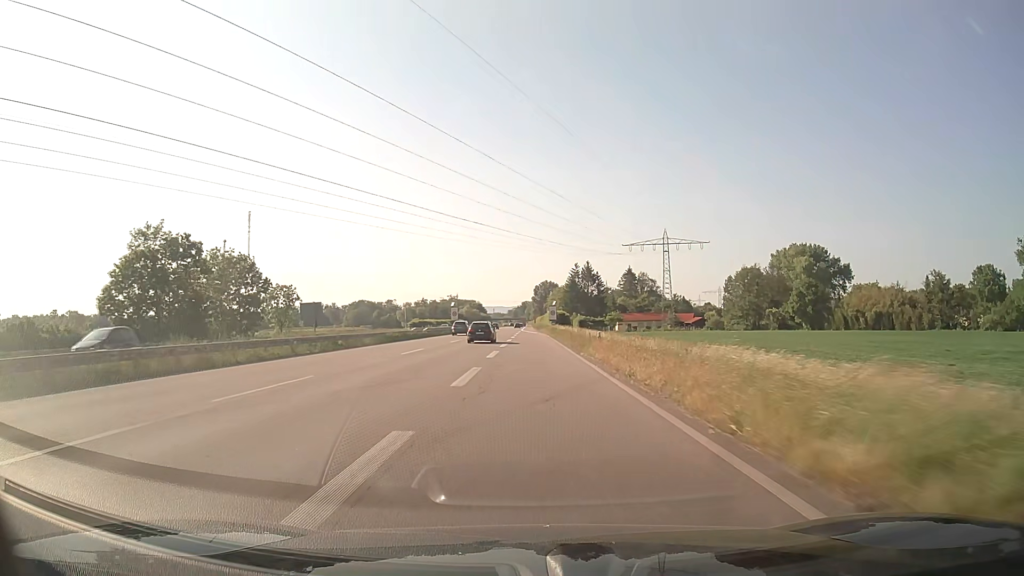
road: trunk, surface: asphalt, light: Day
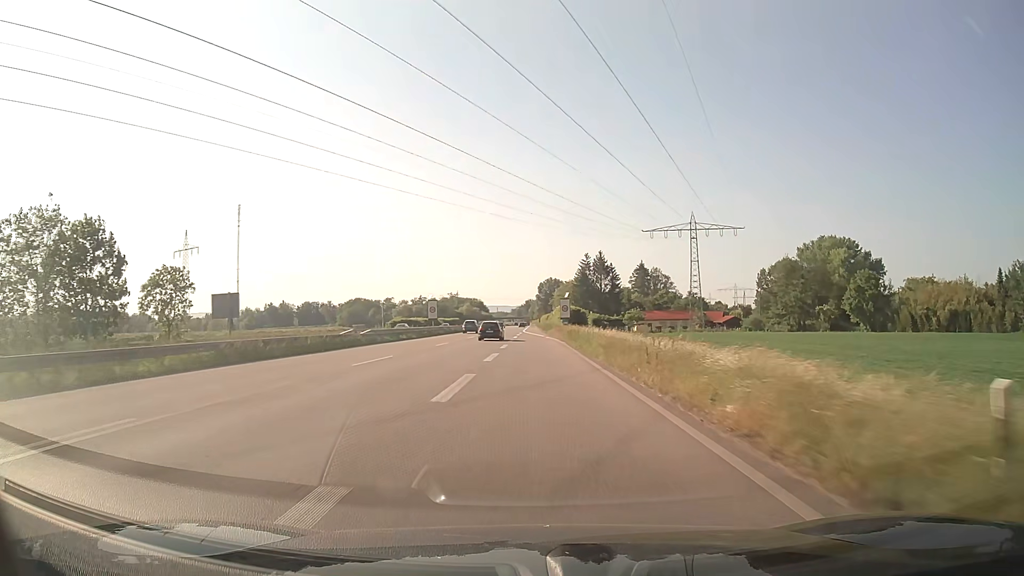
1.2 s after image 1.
(-0.1, +27.3) m; 0°
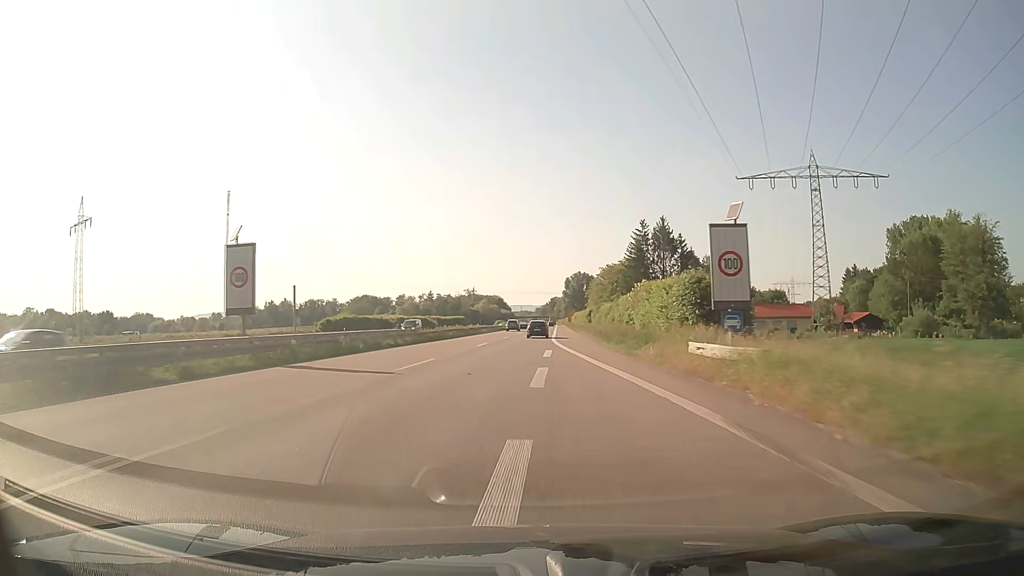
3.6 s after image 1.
(-1.2, +58.0) m; -2°
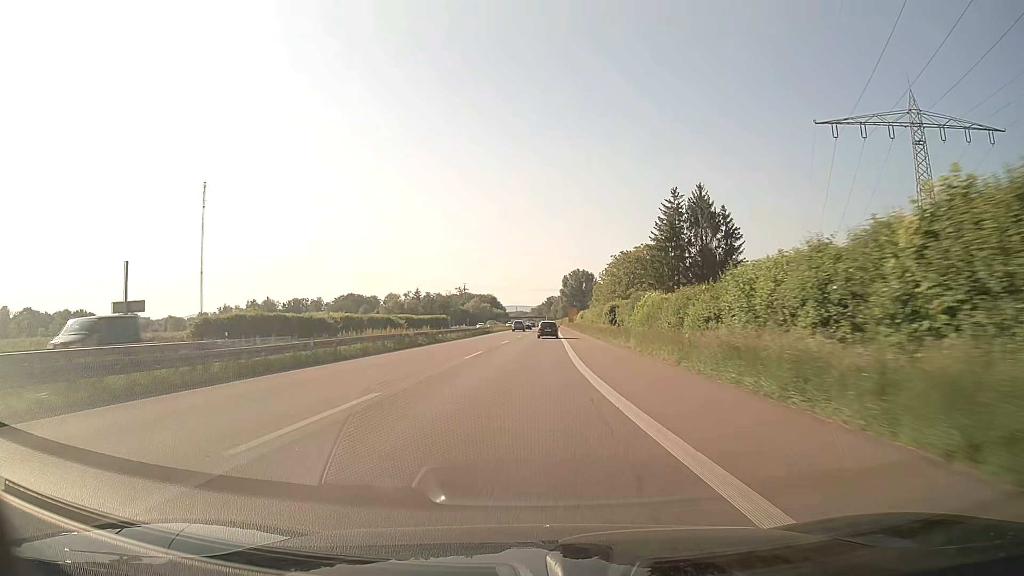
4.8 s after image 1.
(0.0, +30.6) m; 0°
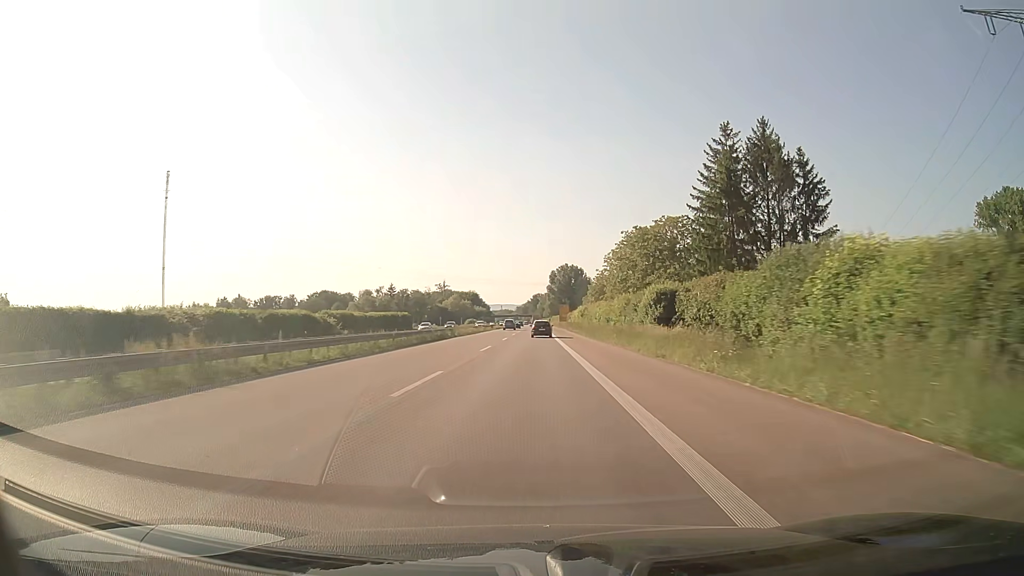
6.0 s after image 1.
(+0.3, +31.4) m; +1°
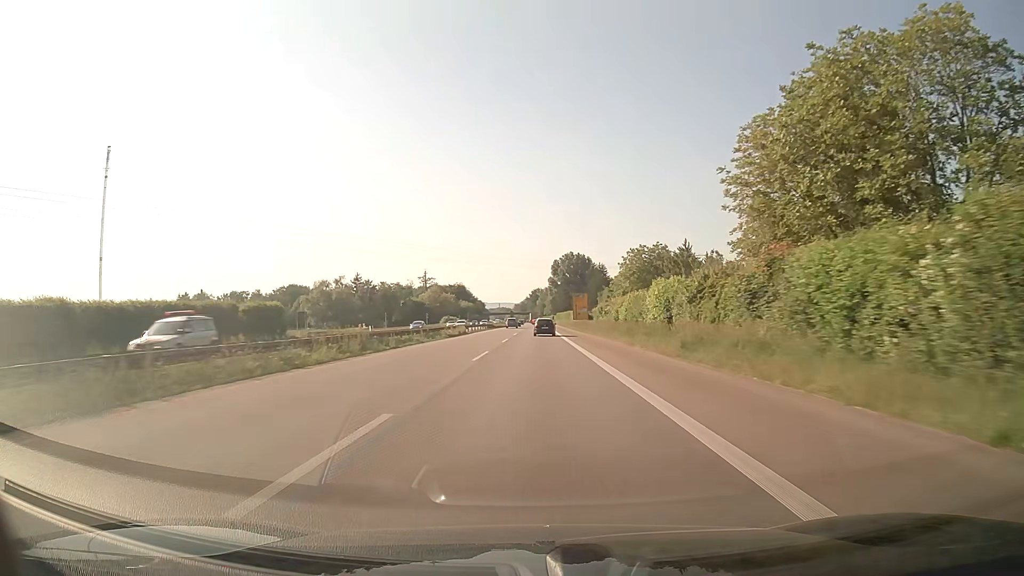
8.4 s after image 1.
(+0.1, +64.0) m; 0°
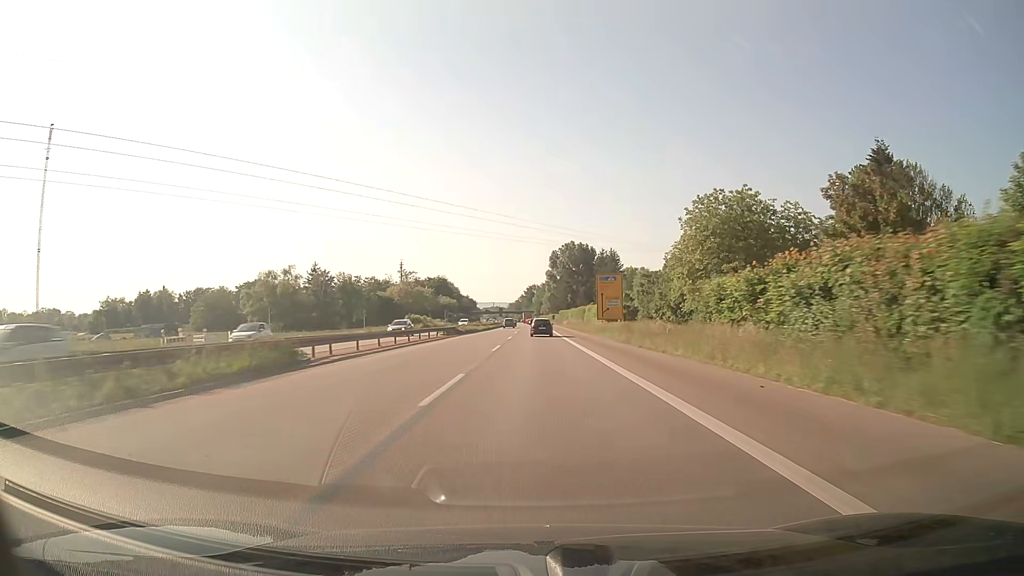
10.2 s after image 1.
(+0.2, +48.4) m; +1°
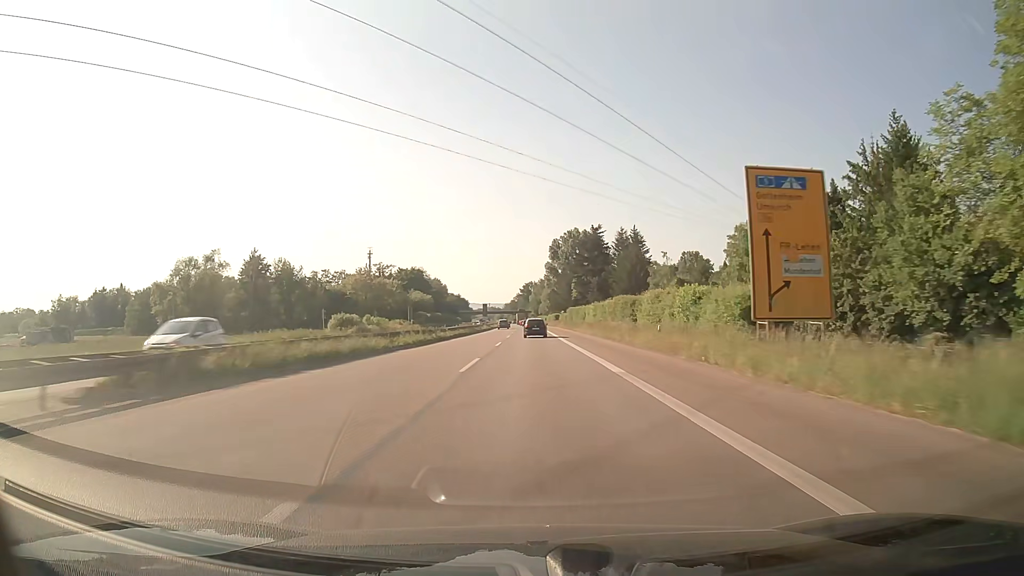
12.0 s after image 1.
(+0.1, +48.5) m; 0°
(0, +10) (0, +20) (0, +30) (0, +40) (0, +50) (0, +60) (0, +70) (0, +80) (0, +90) (-1, +100) m
